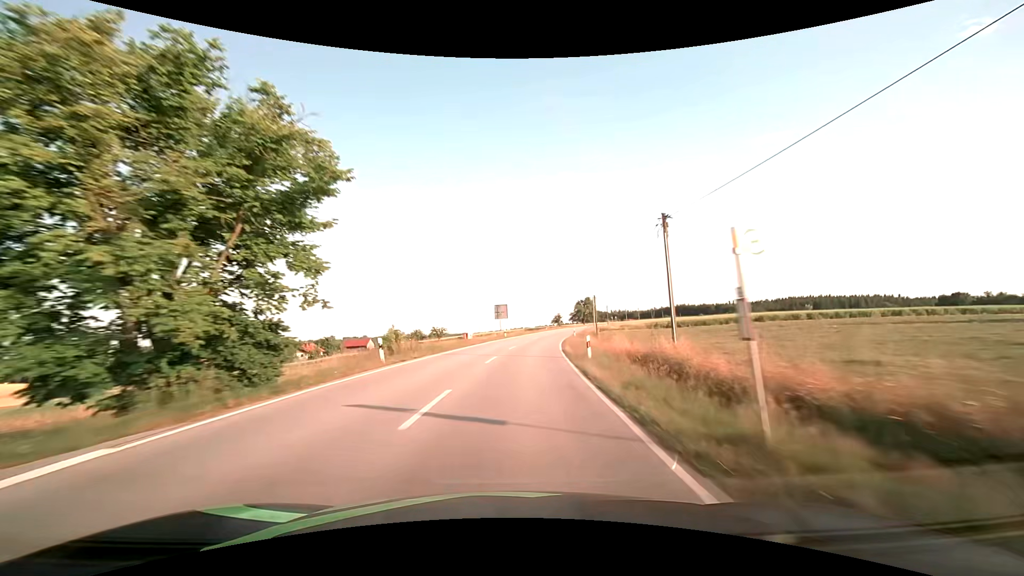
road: secondary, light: Day
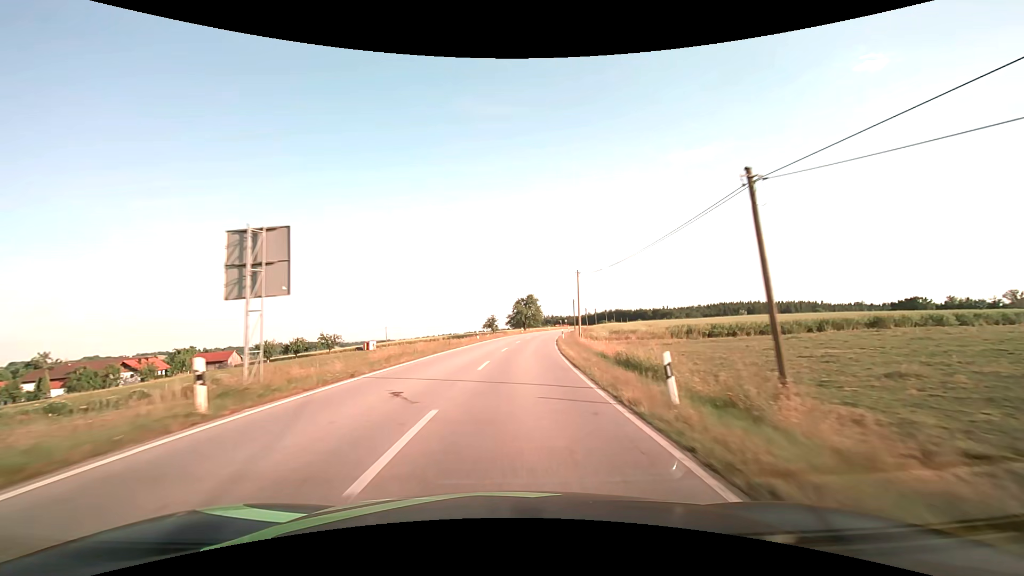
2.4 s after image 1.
(+3.7, +49.9) m; +8°
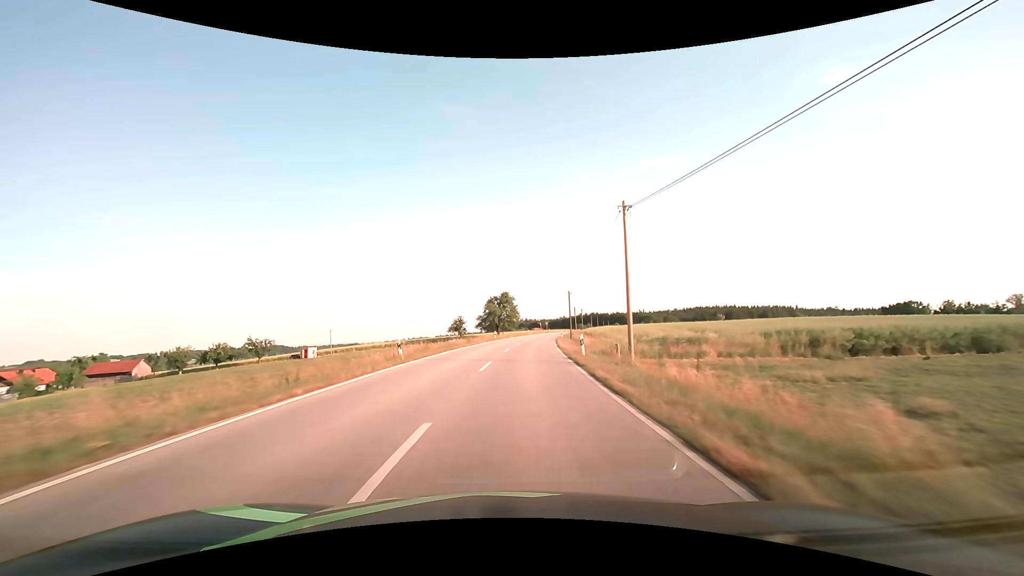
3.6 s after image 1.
(+0.7, +25.0) m; +3°
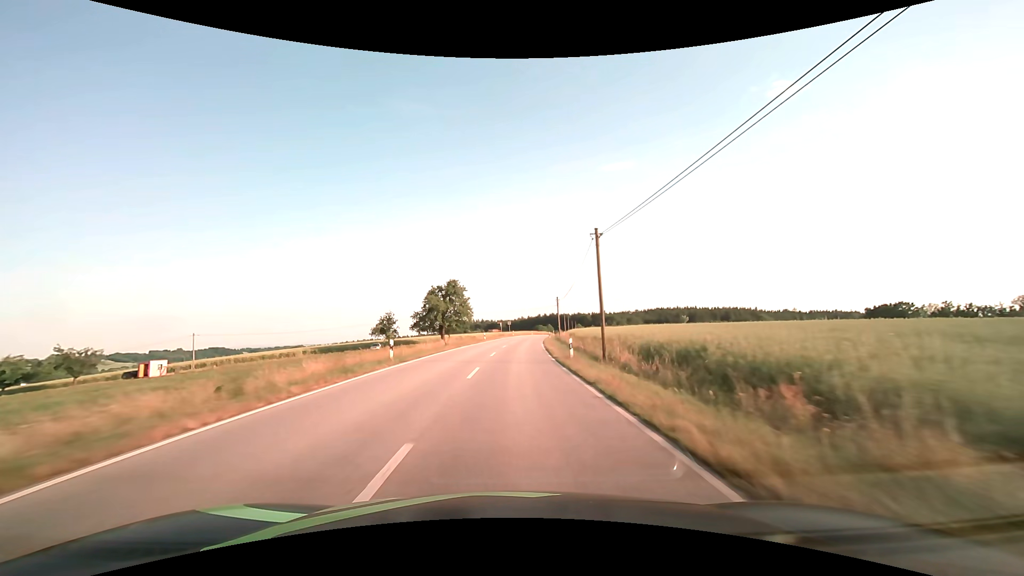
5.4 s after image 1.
(+1.7, +37.3) m; +5°
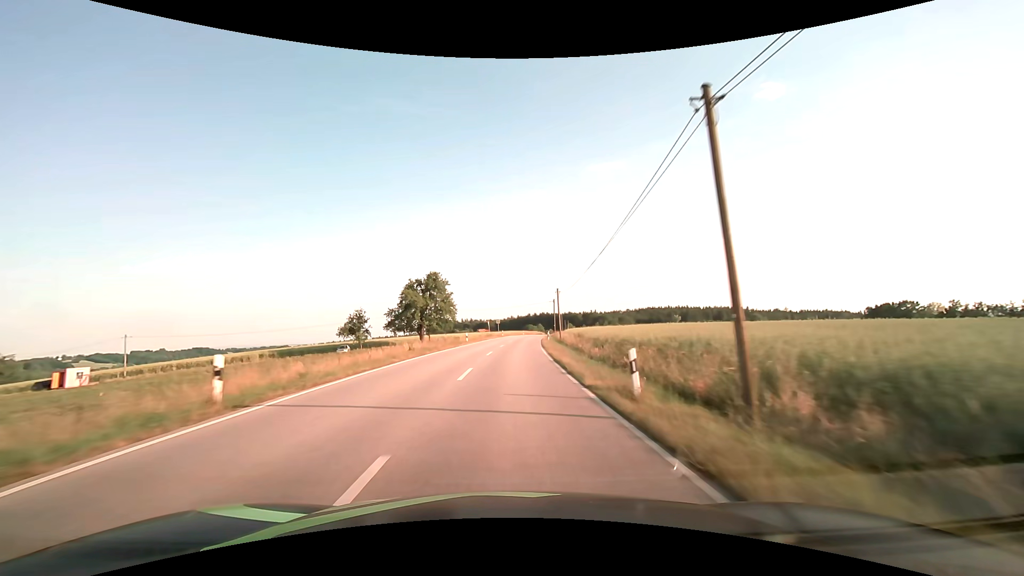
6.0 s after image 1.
(+0.2, +12.5) m; +1°
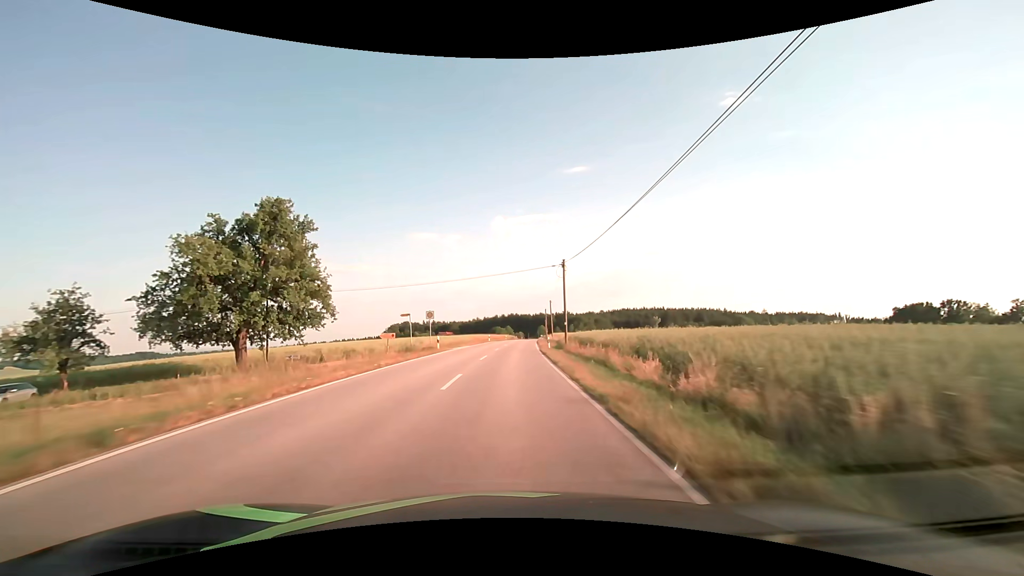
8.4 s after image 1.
(+1.8, +49.9) m; +4°
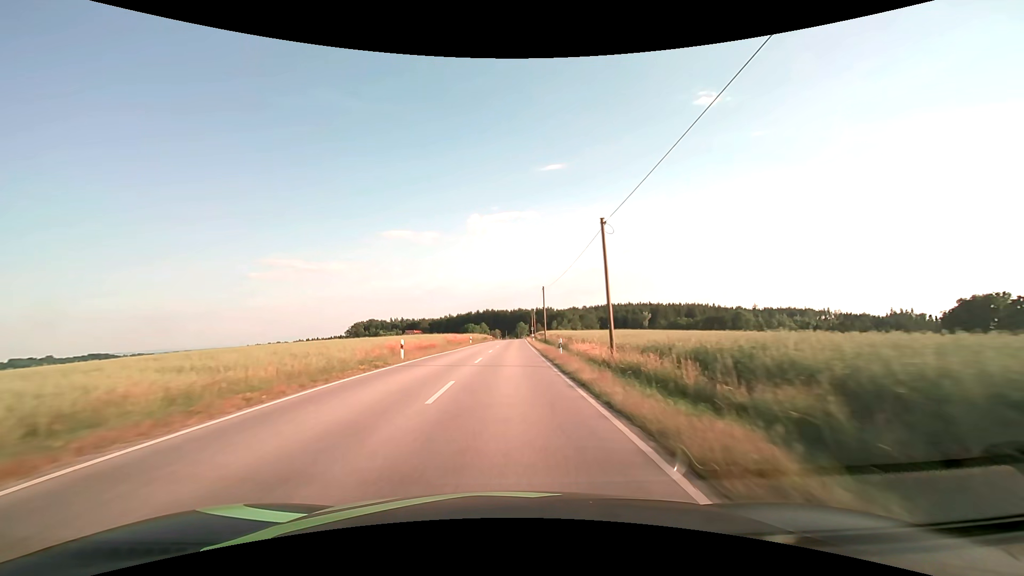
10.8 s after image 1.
(+1.3, +49.9) m; +3°
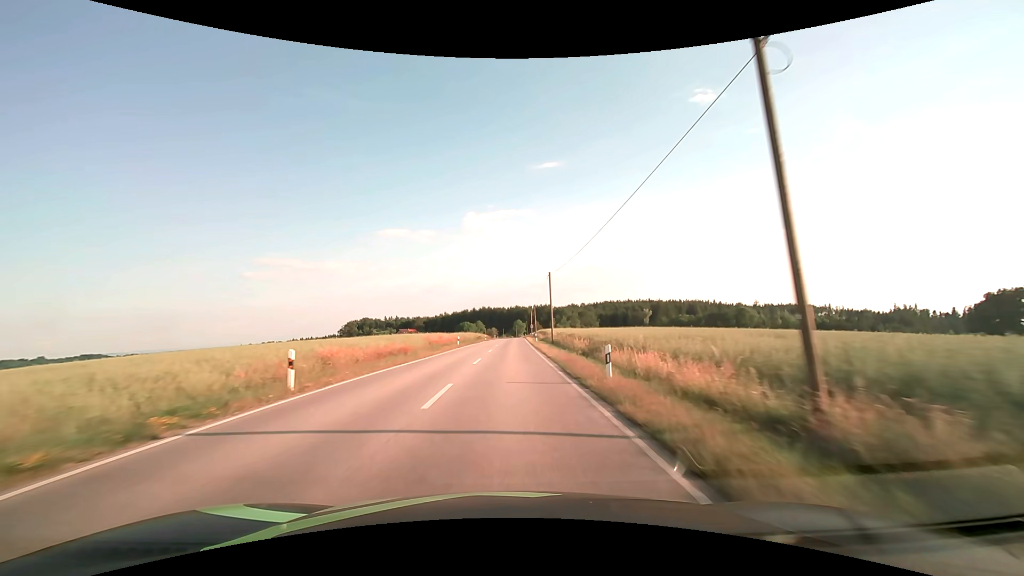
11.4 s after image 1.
(0.0, +12.5) m; 0°
(0, +10) (0, +20) (0, +30) (0, +40) (0, +50) (+1, +60) (+1, +70) (+1, +80) (+1, +90) (+1, +100) m
